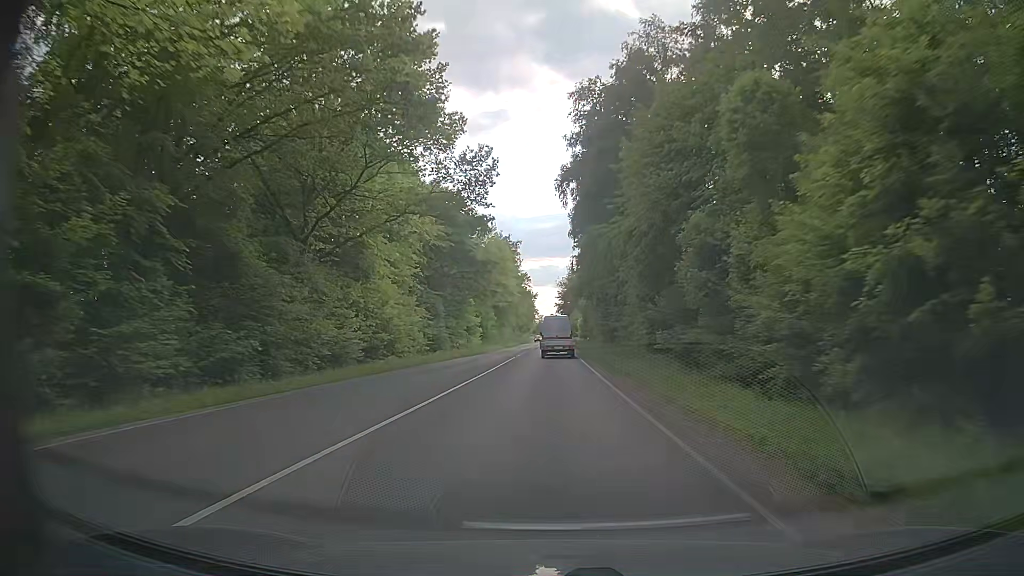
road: secondary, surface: asphalt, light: Day
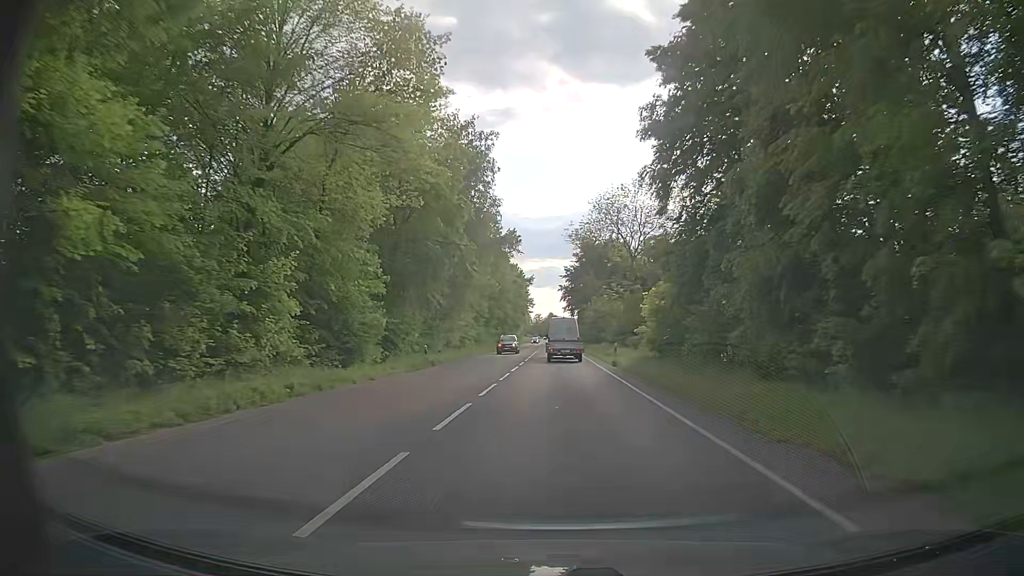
(-0.5, +64.0) m; 0°
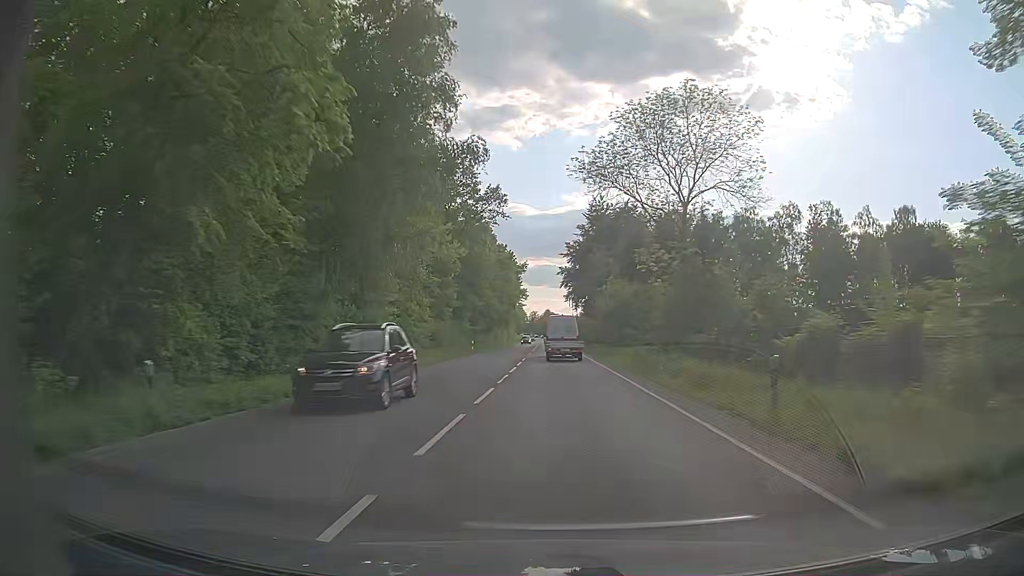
(+0.2, +25.9) m; +1°
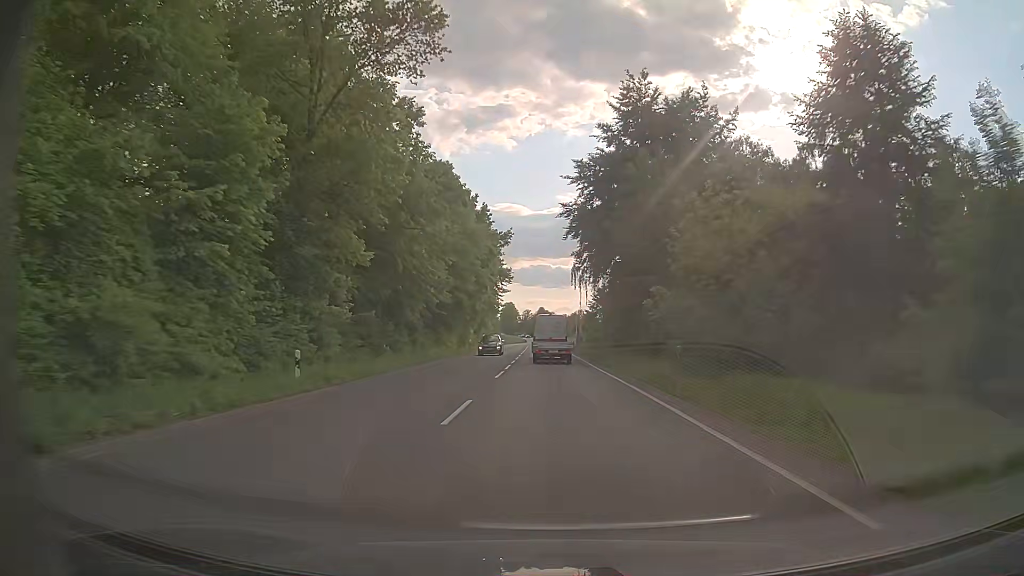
(+0.1, +39.1) m; 0°
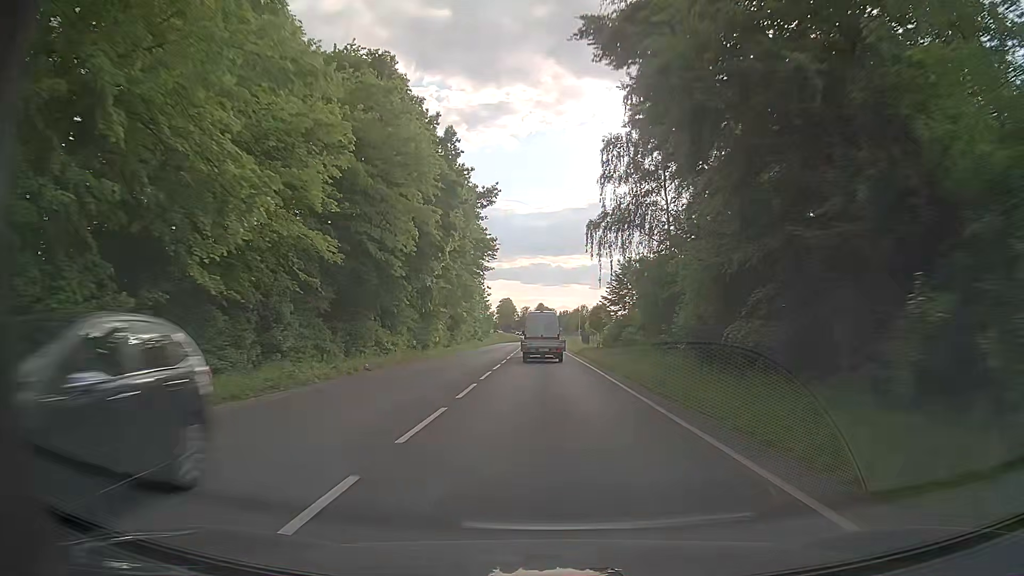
(+0.1, +25.9) m; 0°
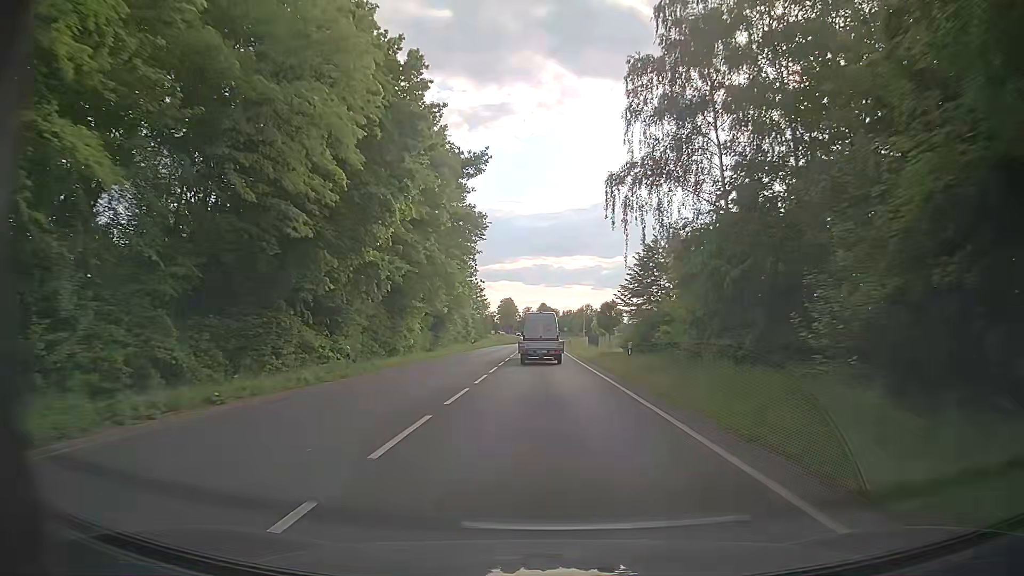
(0.0, +12.8) m; 0°
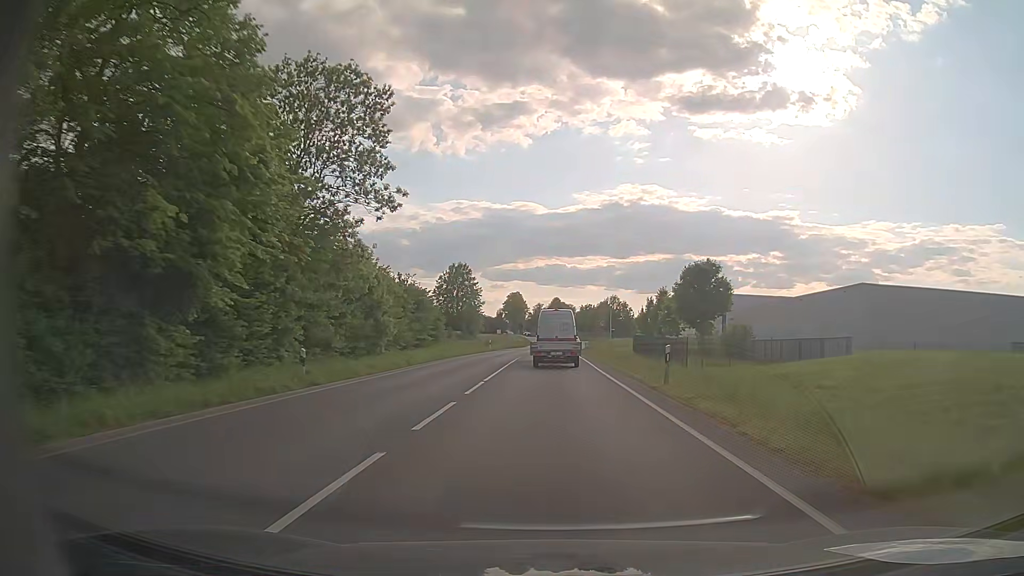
(-0.6, +50.8) m; -1°
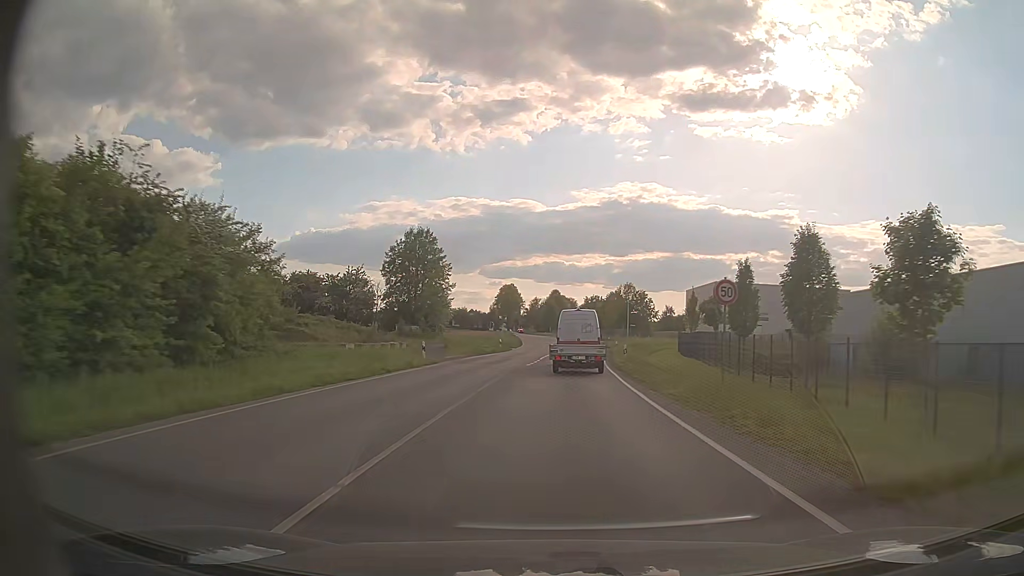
(-0.1, +37.1) m; 0°
(0, +10) (0, +20) (0, +30) (+1, +40) (+2, +50) (+3, +60) (+4, +70) (+5, +80) (+5, +90) (+5, +100) m
